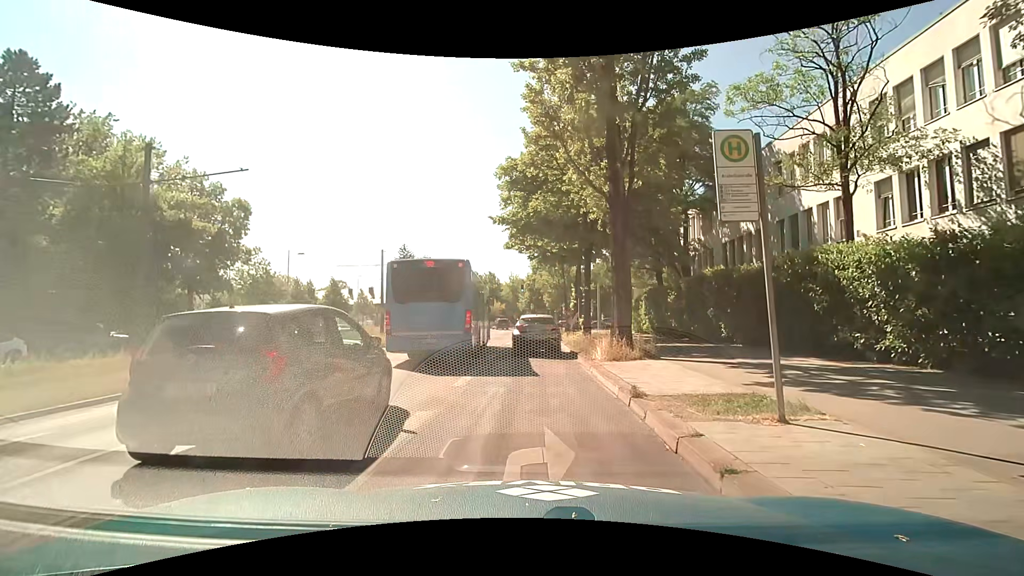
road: secondary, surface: asphalt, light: Day
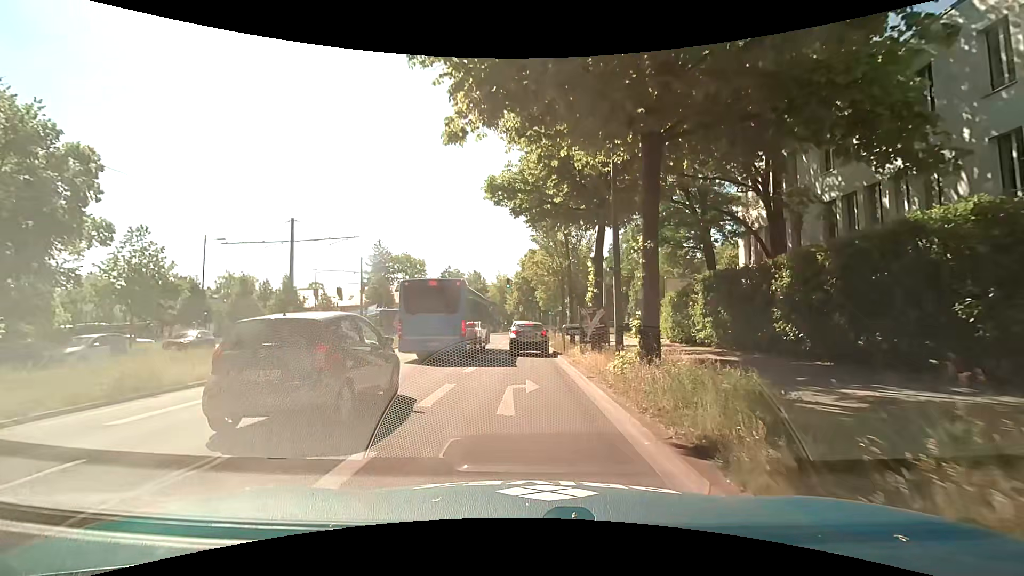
(-0.2, +14.2) m; 0°
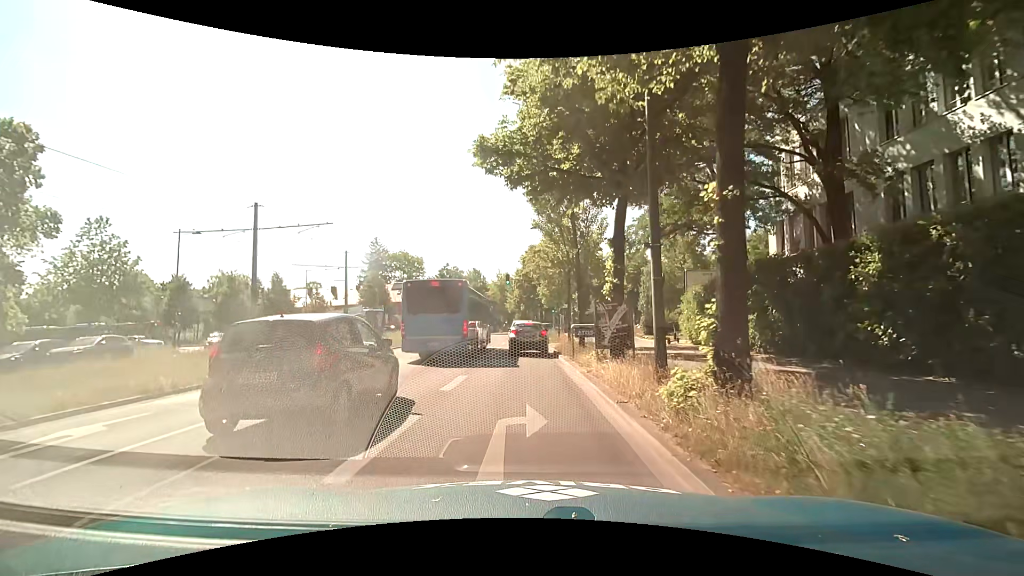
(0.0, +3.8) m; +1°
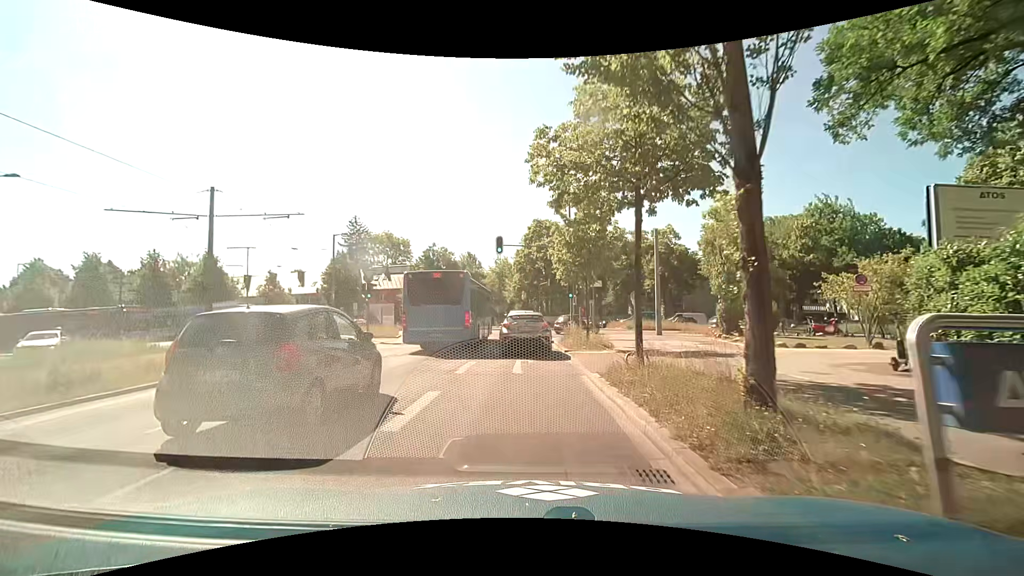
(-0.6, +16.5) m; -2°
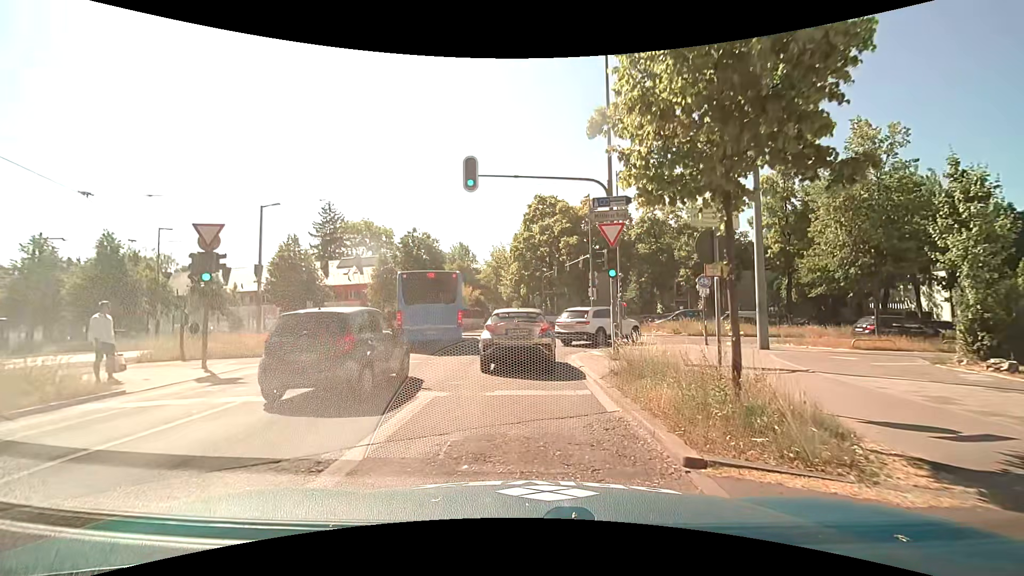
(-0.1, +14.1) m; -2°
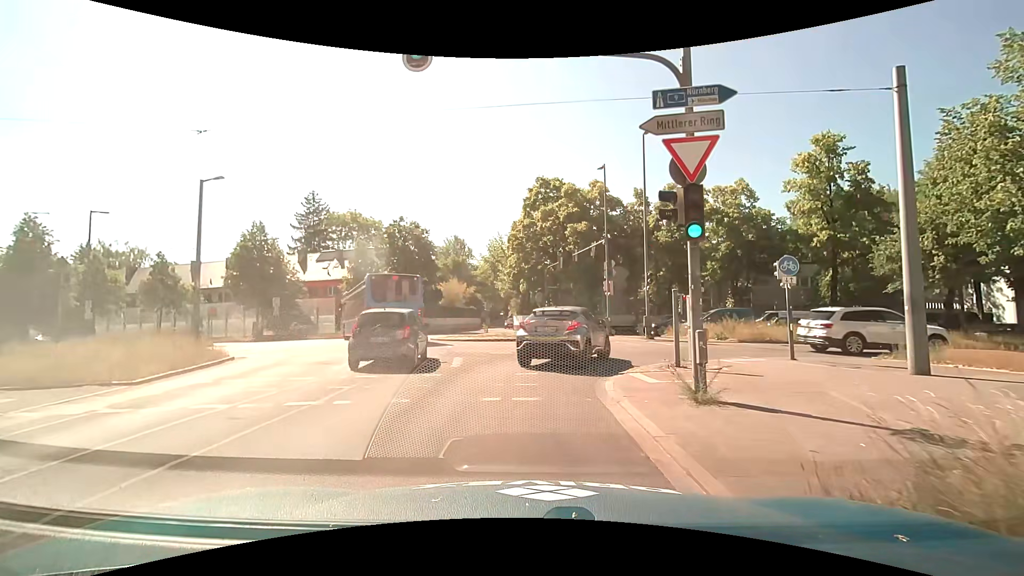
(+0.2, +7.0) m; +2°
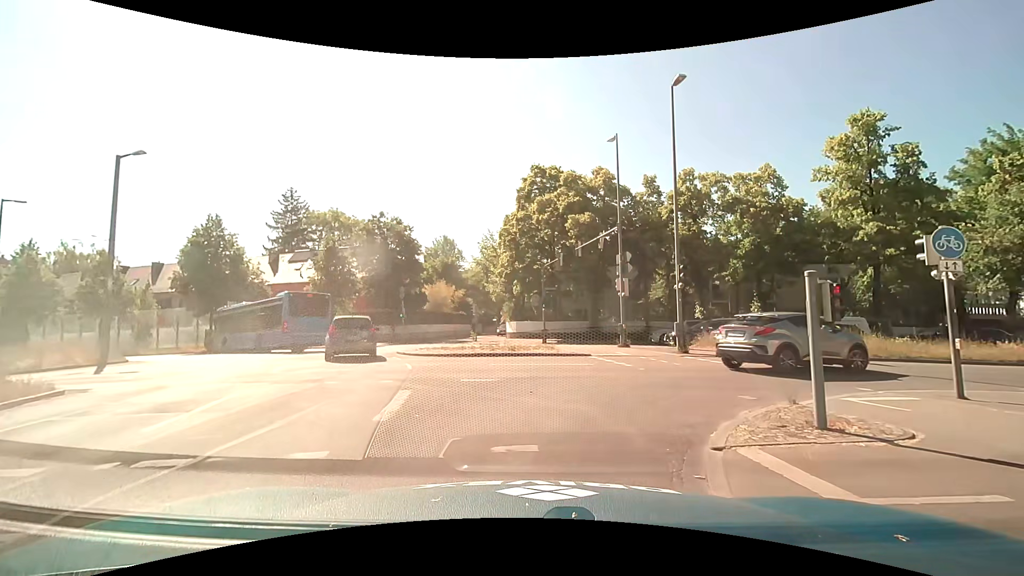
(0.0, +6.0) m; +1°
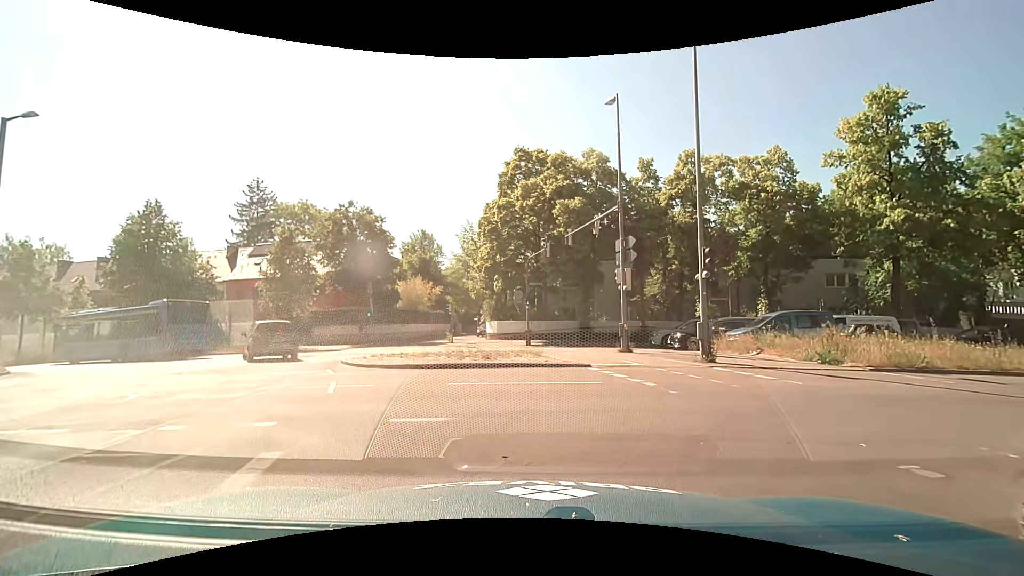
(0.0, +4.3) m; +2°
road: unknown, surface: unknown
(+4, +9) (+13, +11) (+23, +11) (+33, +12) (+43, +12) (+53, +12) (+63, +11) (+73, +11) (+83, +10) (+93, +9) m
